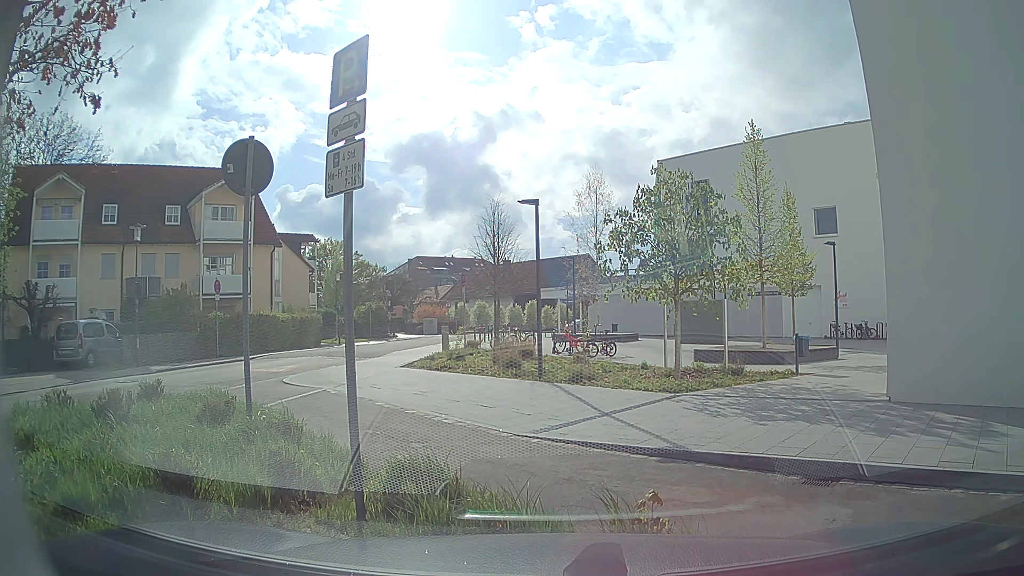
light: Day
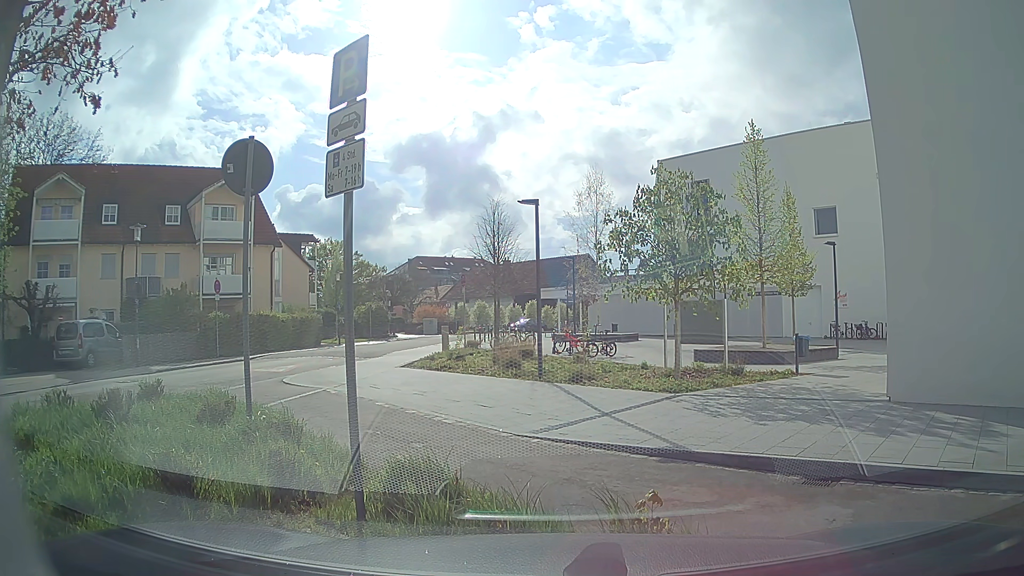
(0.0, 0.0) m; 0°
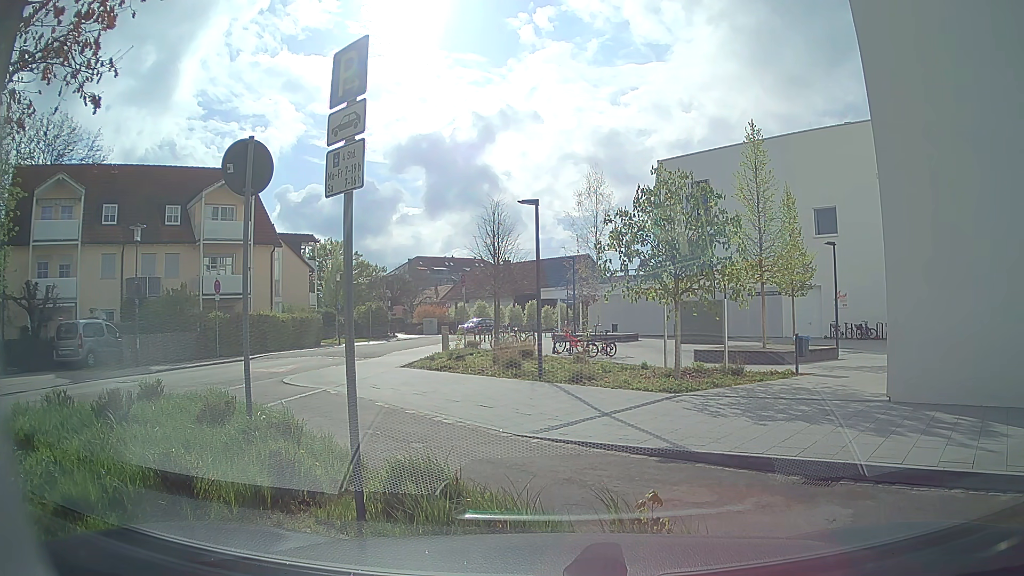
(0.0, 0.0) m; 0°
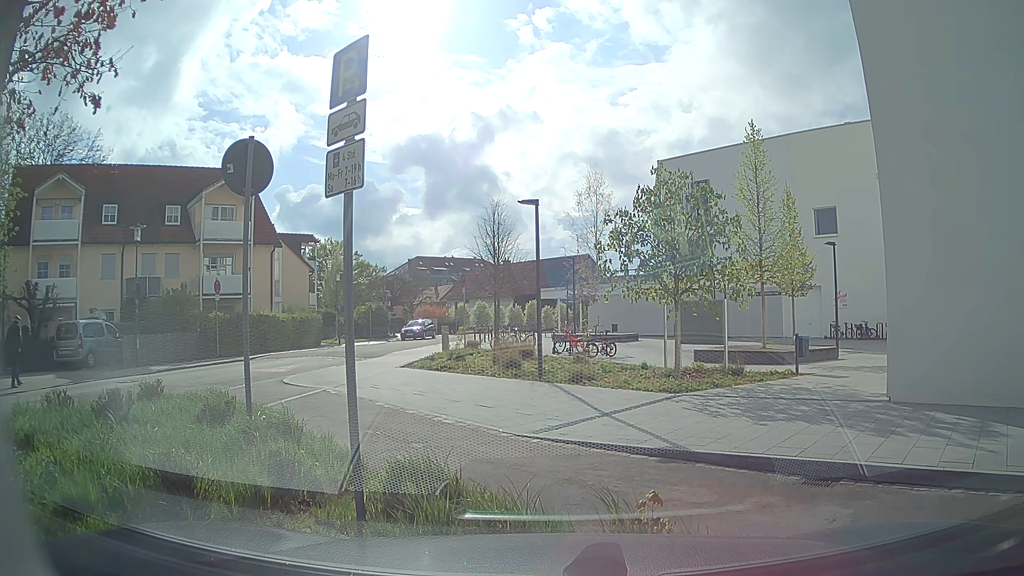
(0.0, 0.0) m; 0°
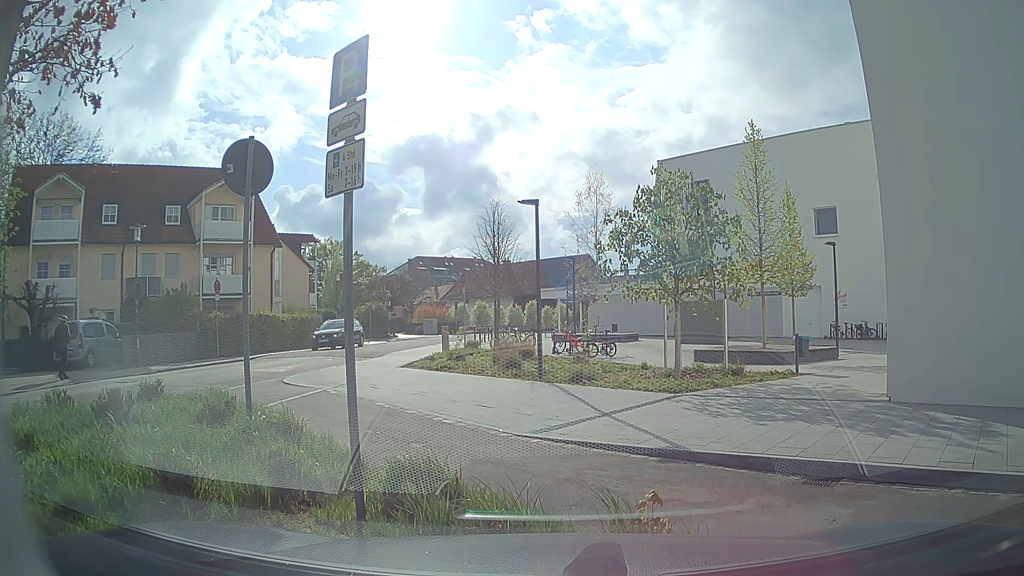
(0.0, 0.0) m; 0°
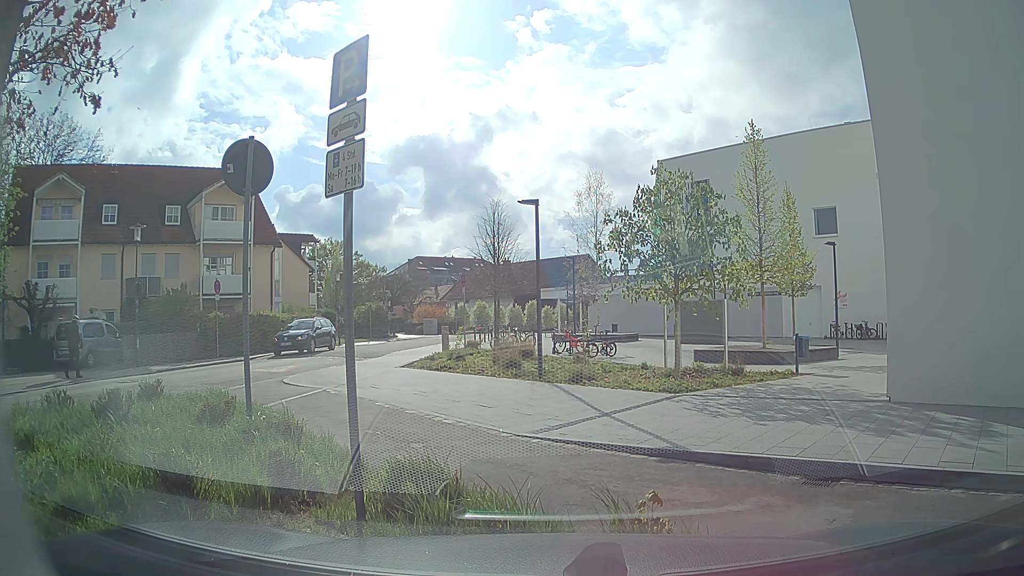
(0.0, 0.0) m; 0°
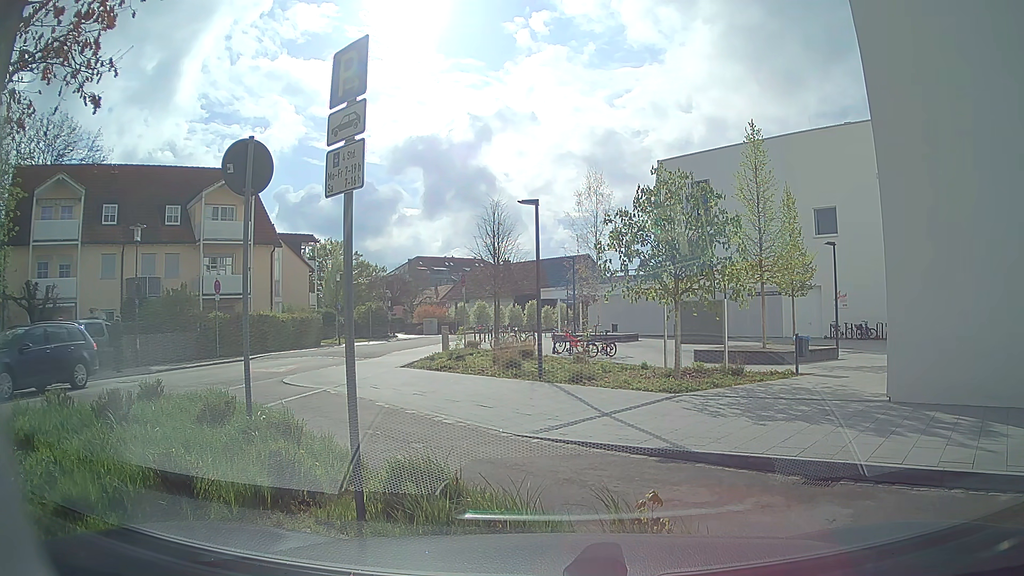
(0.0, 0.0) m; 0°
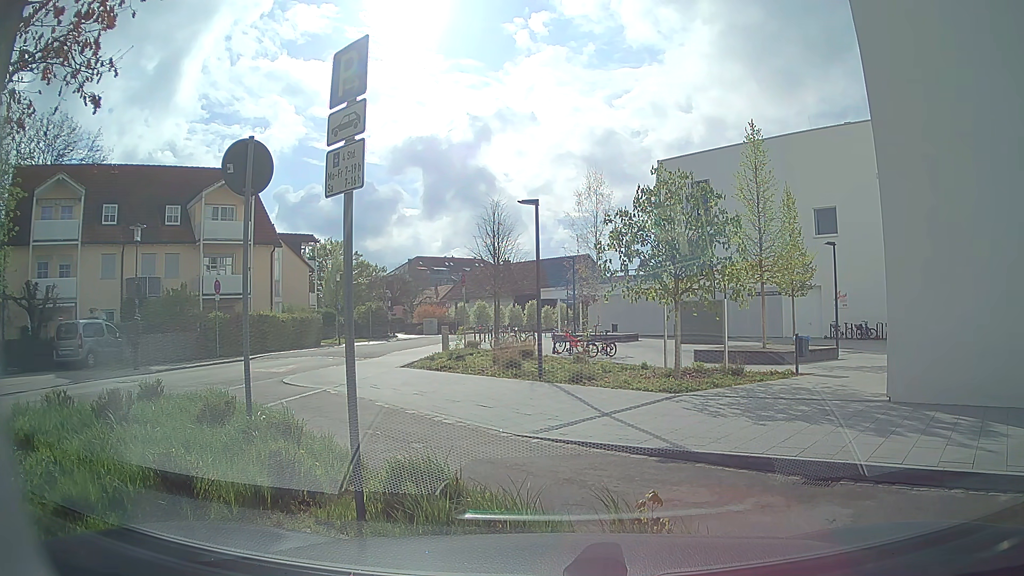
(0.0, 0.0) m; 0°
